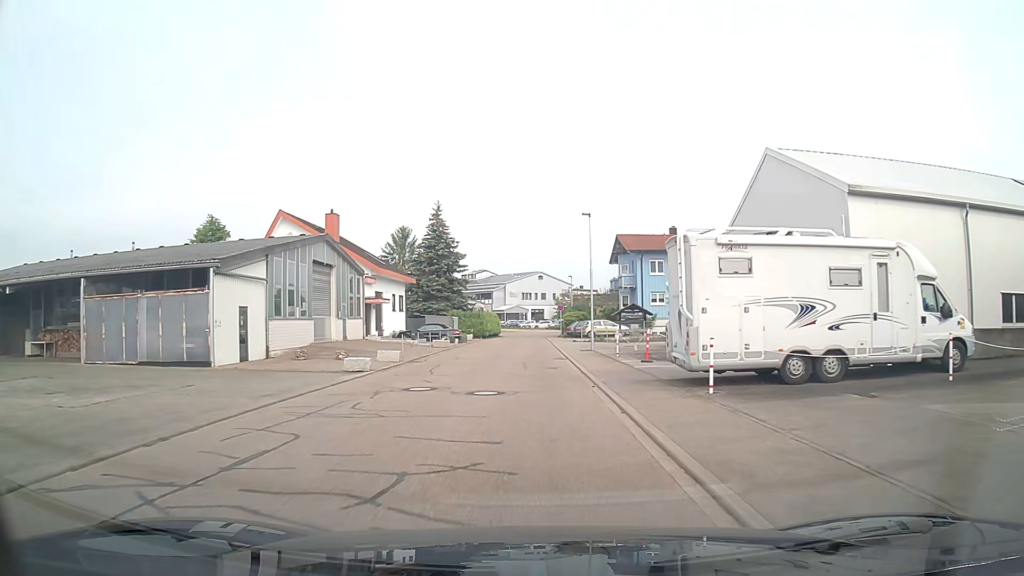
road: residential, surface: asphalt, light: Day
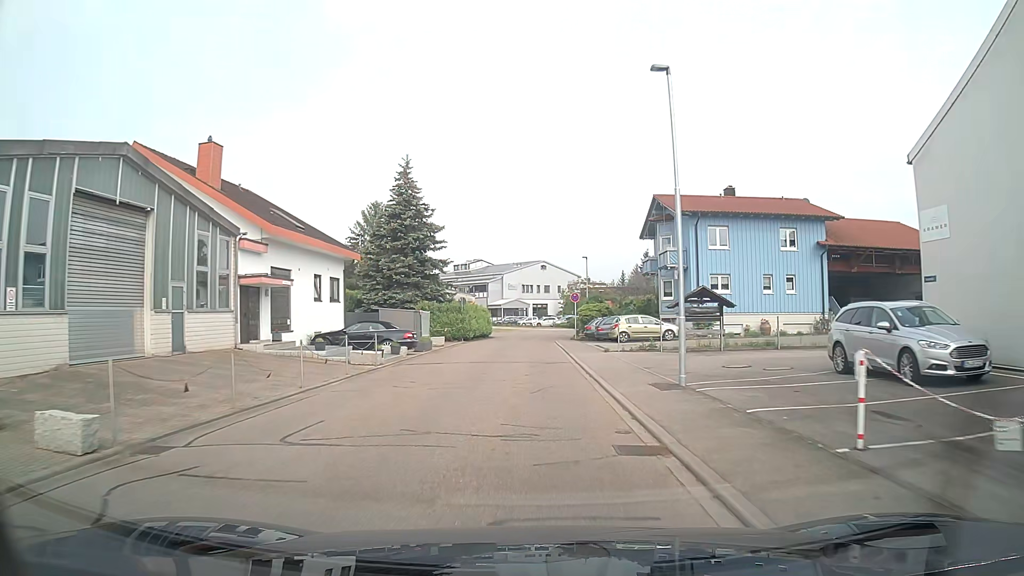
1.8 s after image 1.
(0.0, +18.8) m; 0°
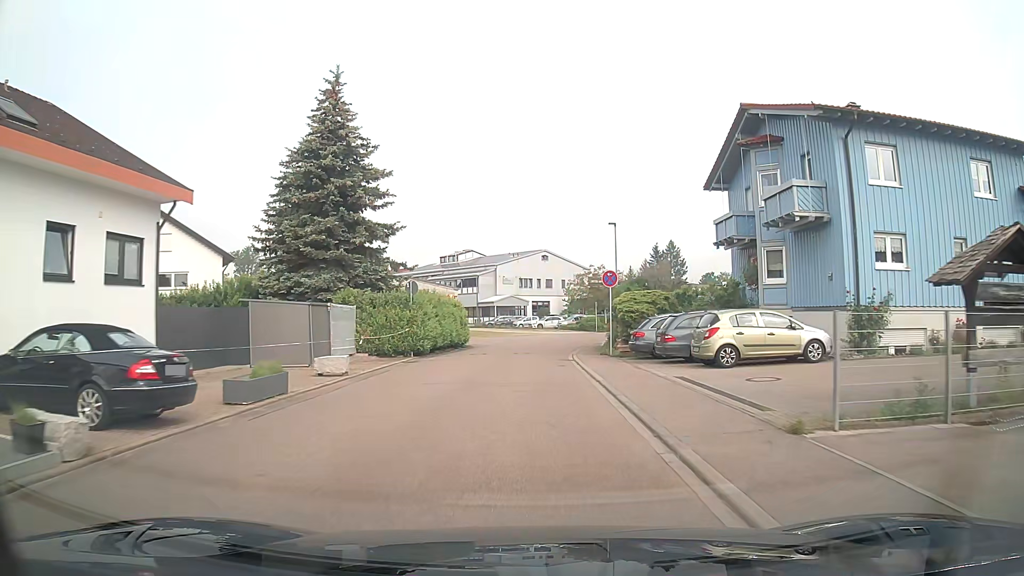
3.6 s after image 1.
(+0.1, +19.6) m; 0°
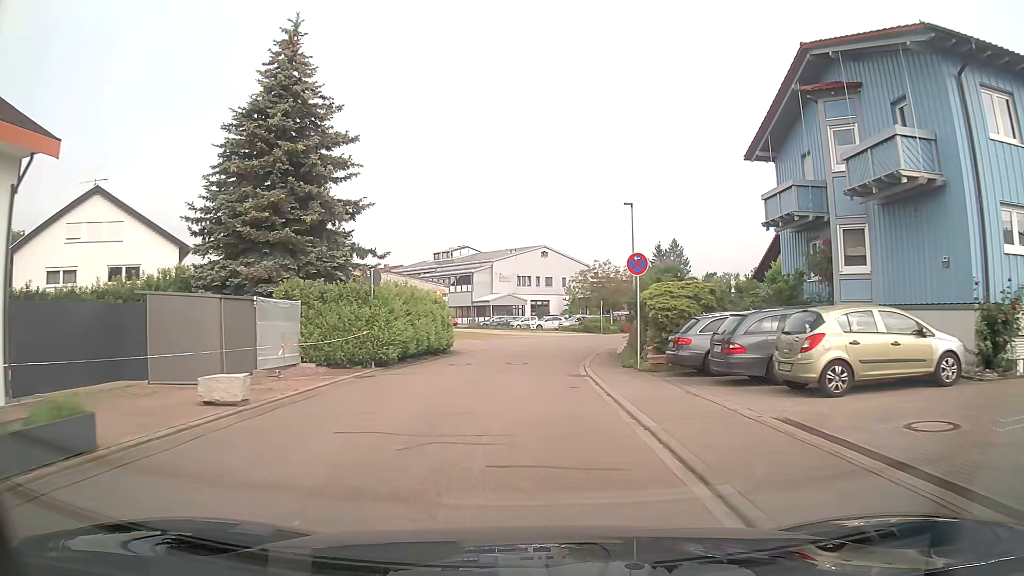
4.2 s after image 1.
(0.0, +6.5) m; 0°
(0, +10) (0, +20) (+2, +30) (+4, +40) (+6, +49) (+10, +58) (+16, +67) (+22, +75) (+28, +83) (+34, +91) m
